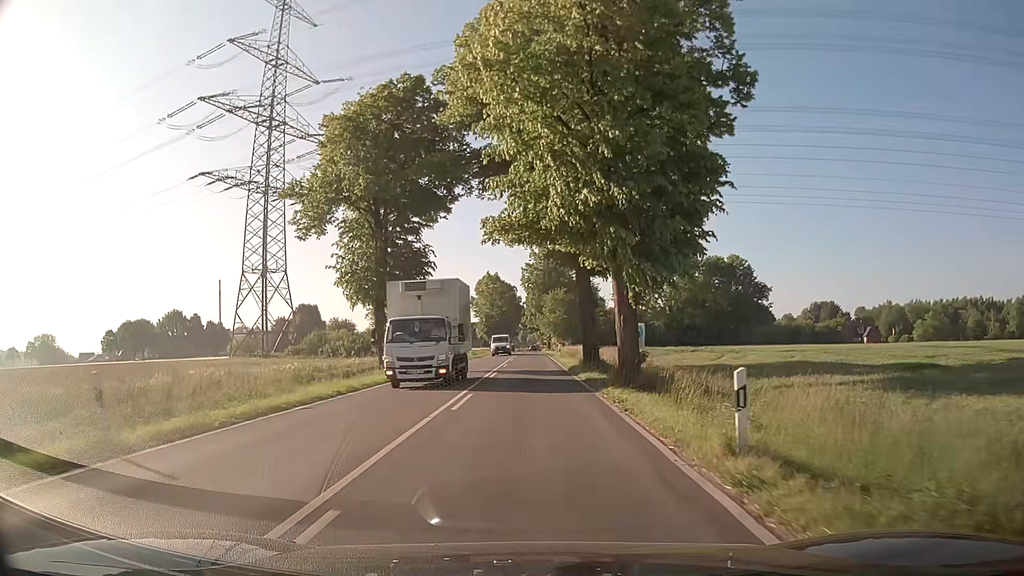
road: secondary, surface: asphalt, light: Day
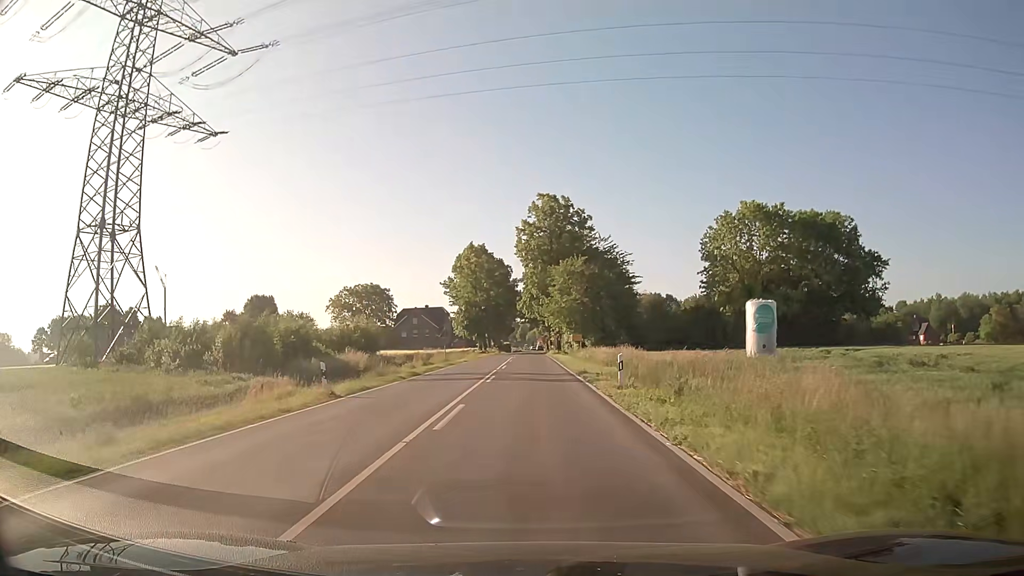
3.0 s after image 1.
(+0.1, +39.1) m; 0°
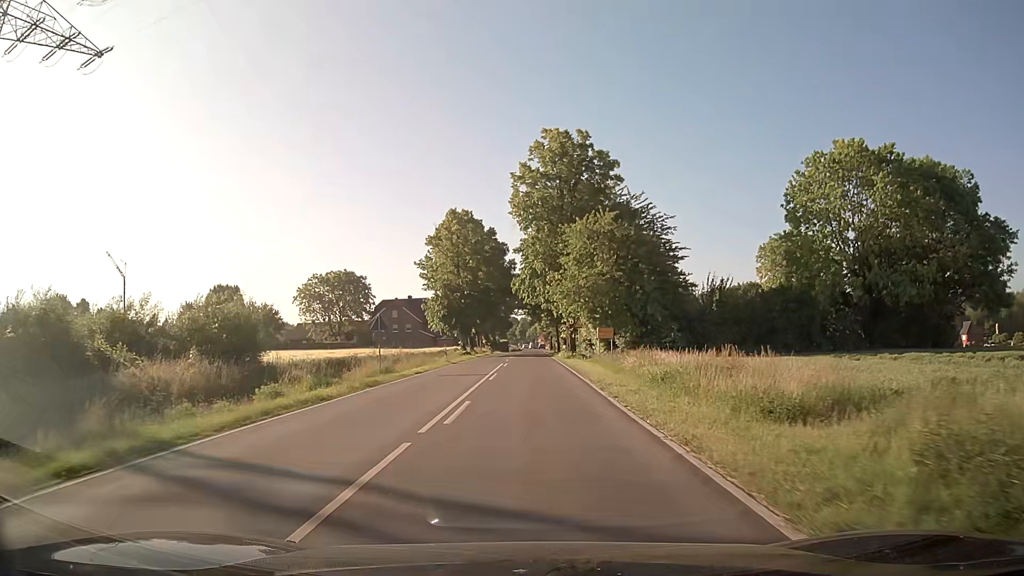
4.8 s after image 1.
(0.0, +23.4) m; 0°
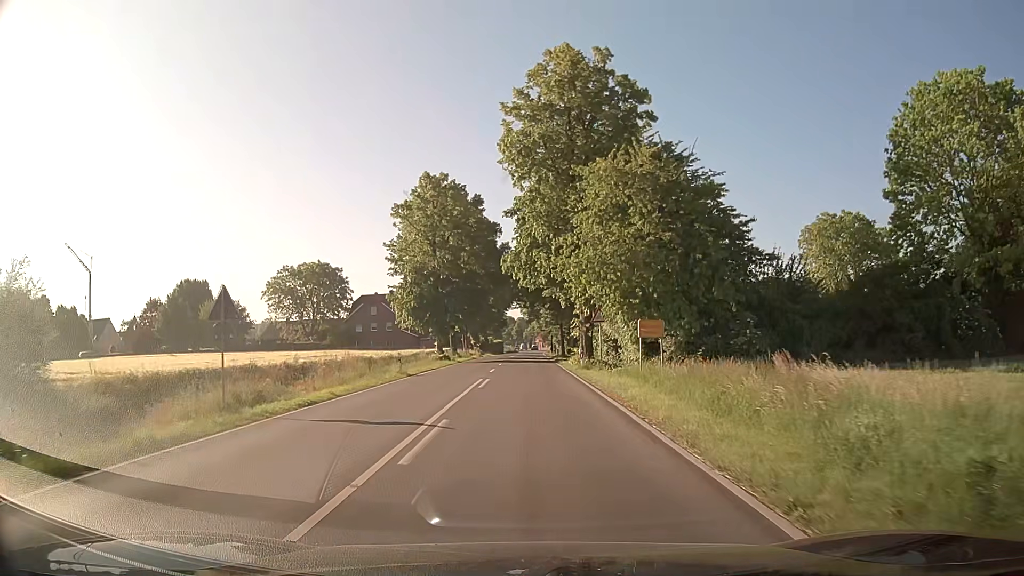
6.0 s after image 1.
(+0.1, +15.6) m; 0°
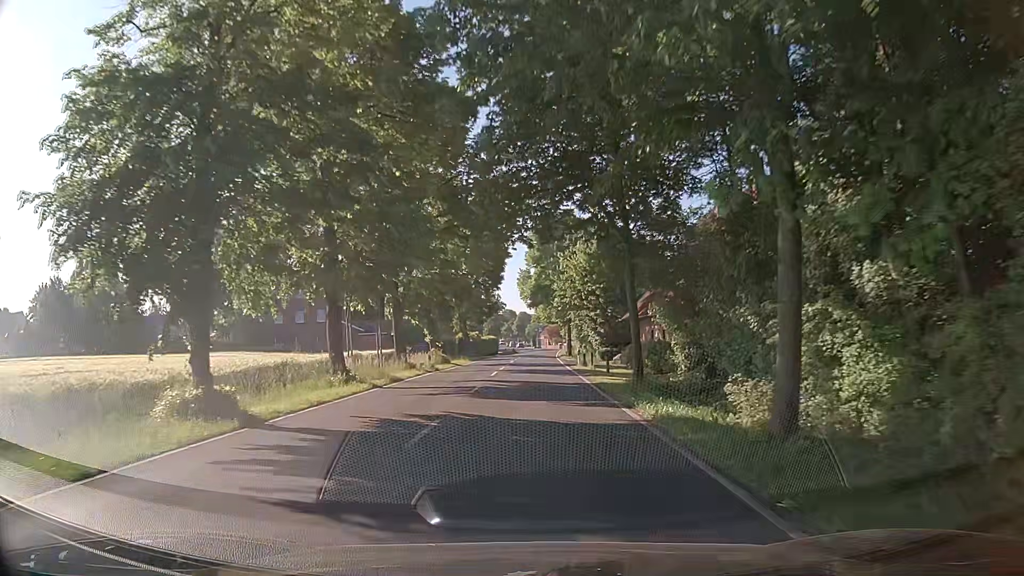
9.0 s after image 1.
(0.0, +39.1) m; +1°
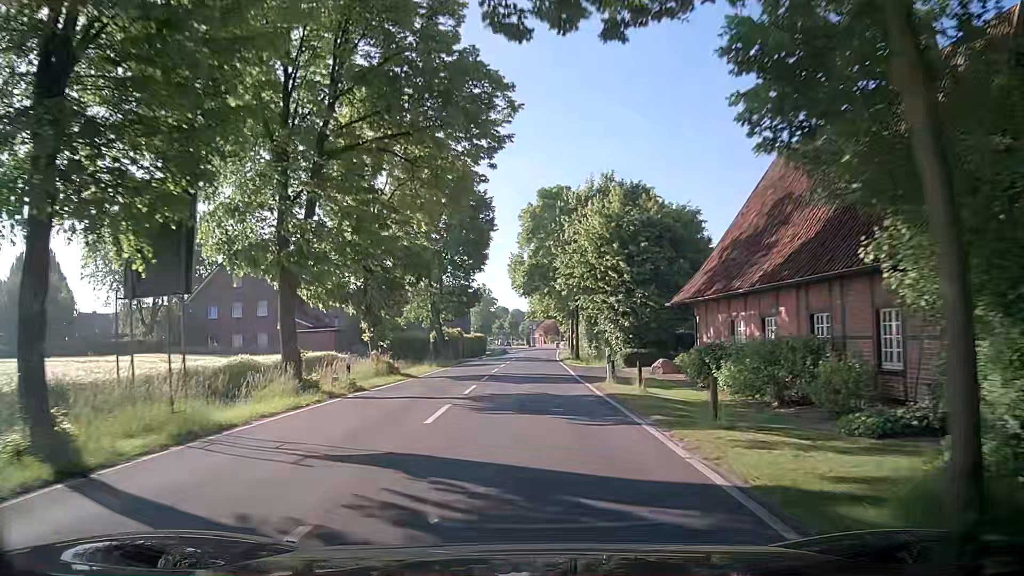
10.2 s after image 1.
(-0.1, +15.7) m; +2°
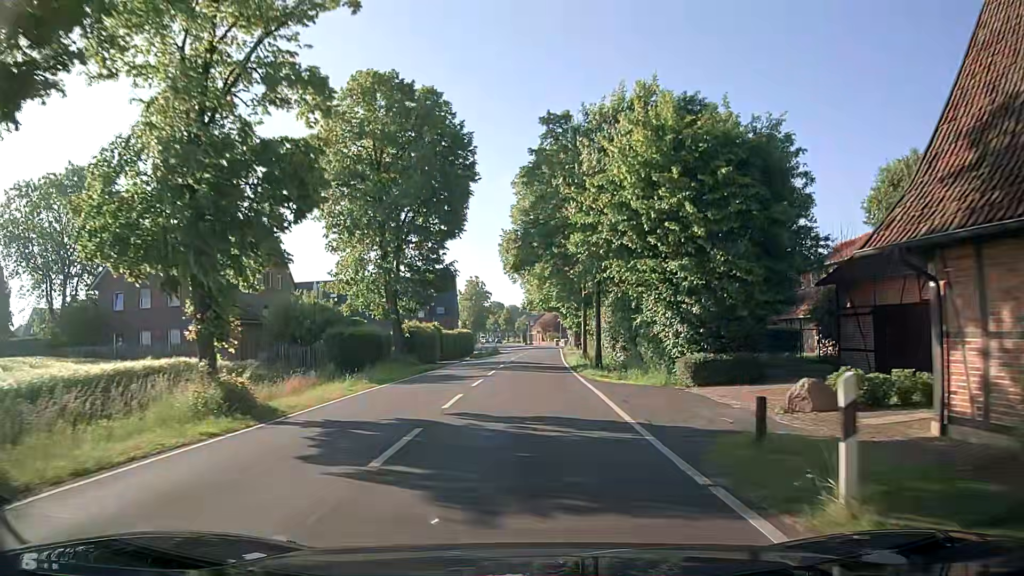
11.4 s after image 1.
(-0.4, +15.6) m; -2°
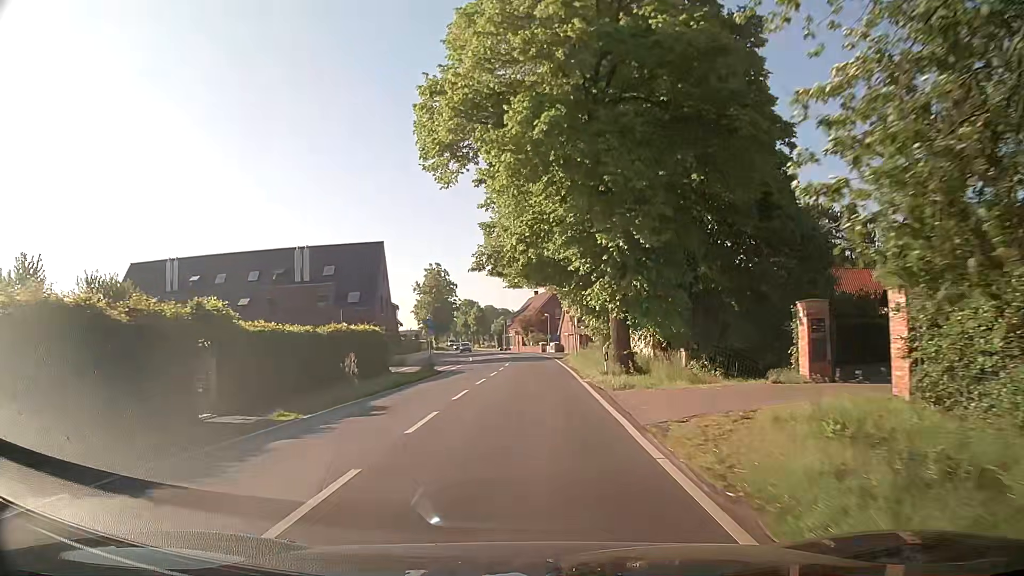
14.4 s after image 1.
(+0.7, +39.1) m; +2°
(0, +10) (0, +20) (0, +30) (0, +40) (0, +50) (-1, +60) (-1, +70) (-3, +80) (-4, +90) (-6, +100) m
